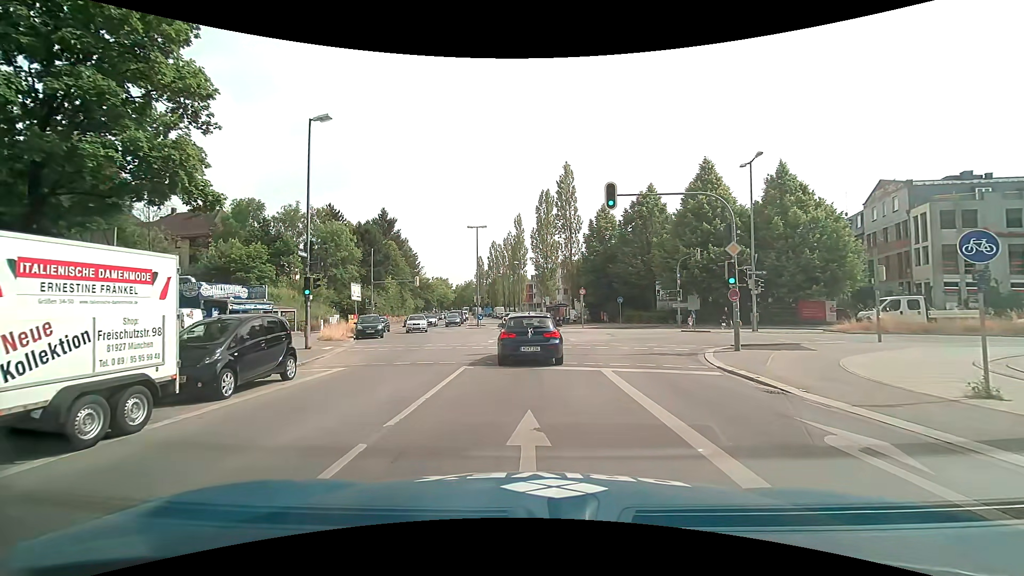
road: tertiary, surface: asphalt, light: Day
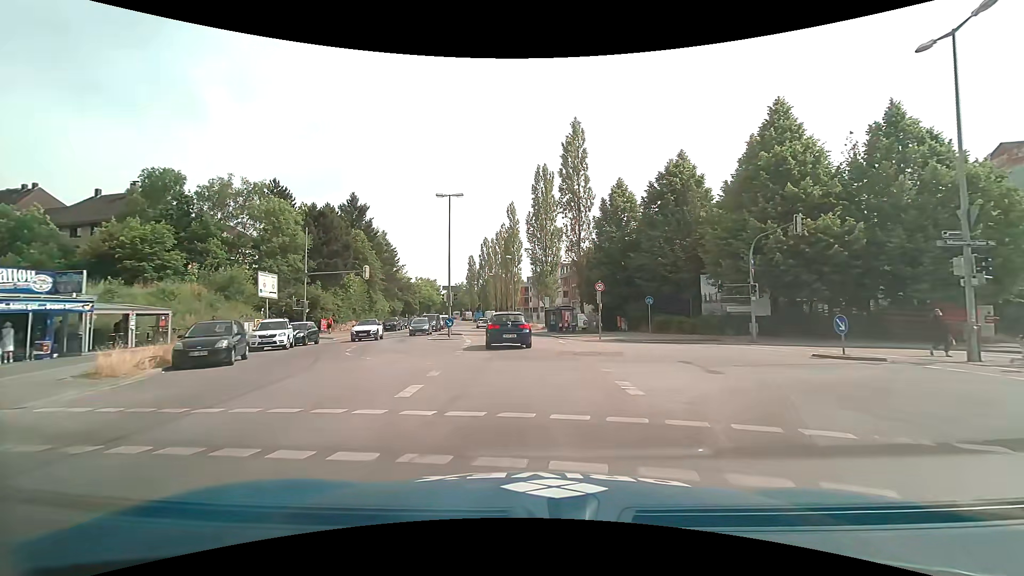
(+0.2, +15.8) m; 0°
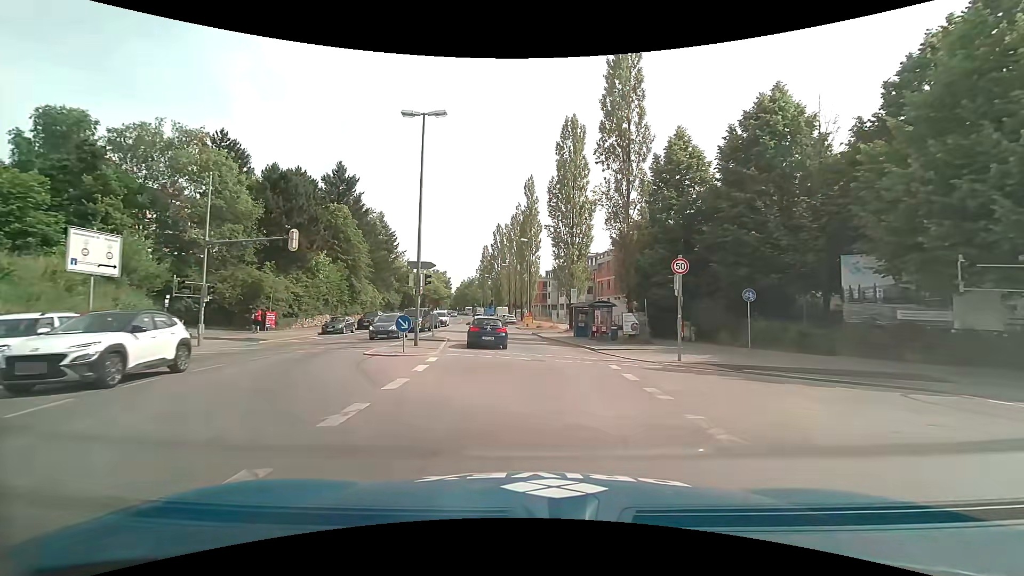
(0.0, +14.8) m; -1°
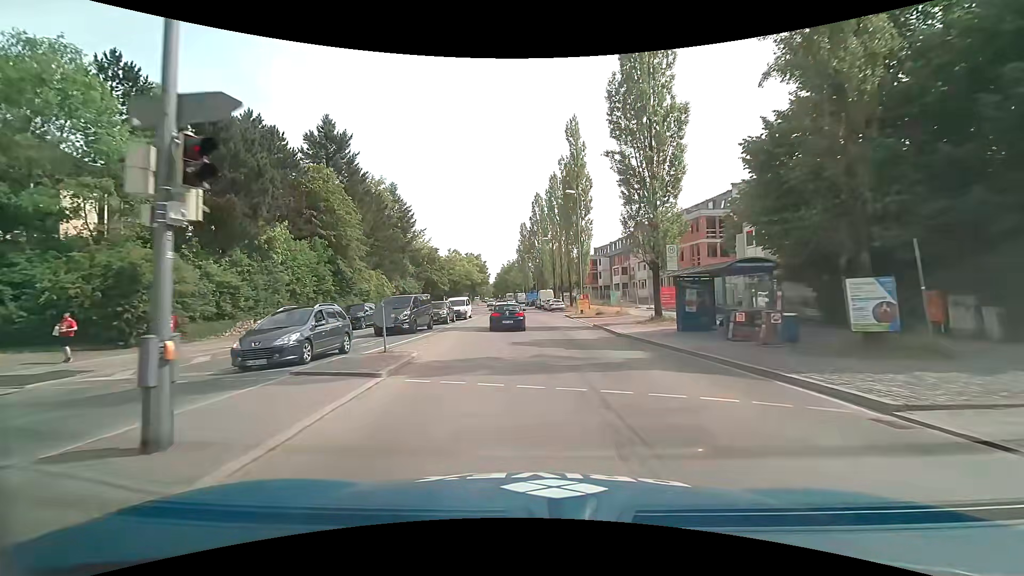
(-0.7, +17.1) m; -4°
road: secondary
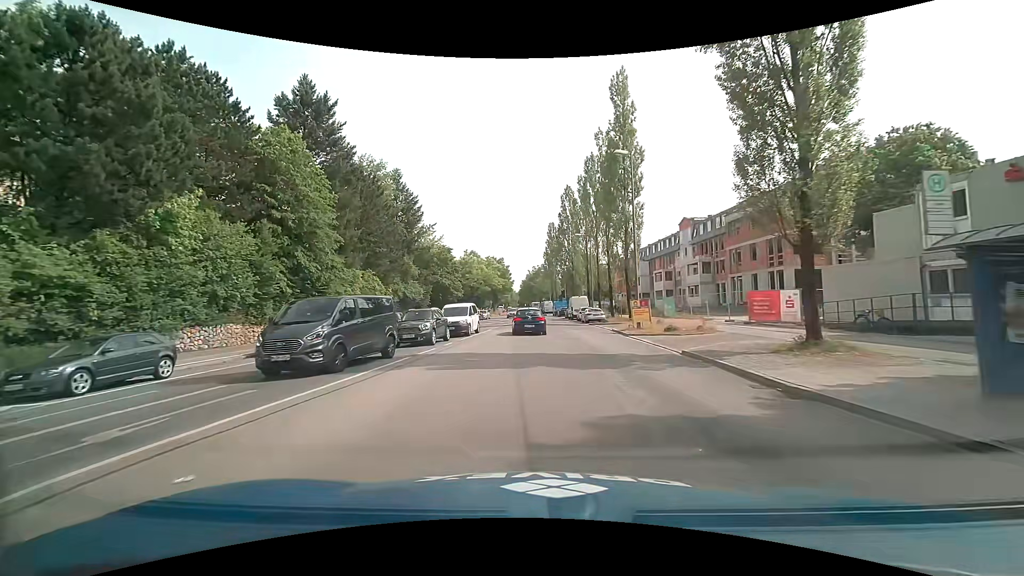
(-0.7, +12.7) m; -4°
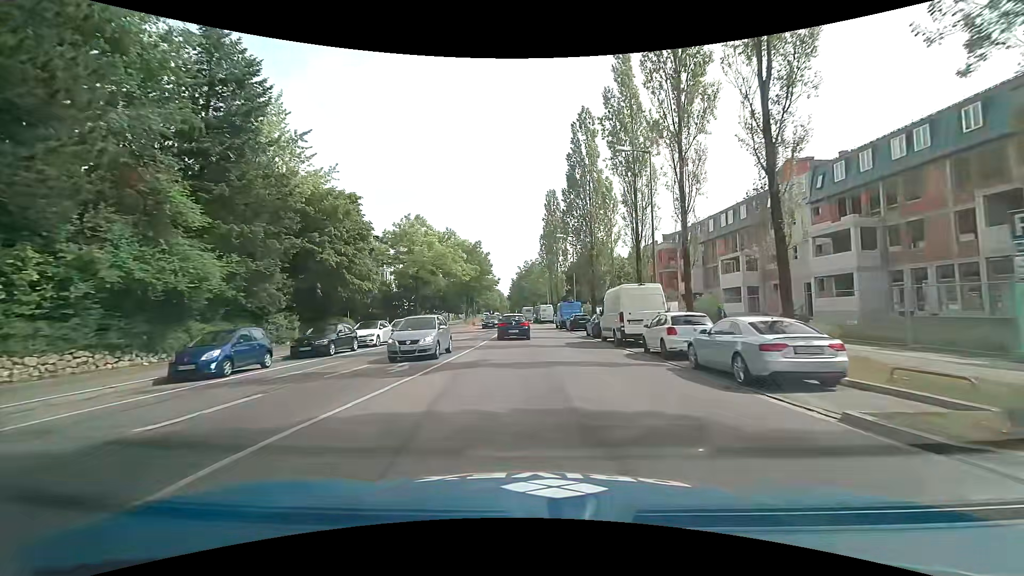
(+0.3, +35.7) m; +1°
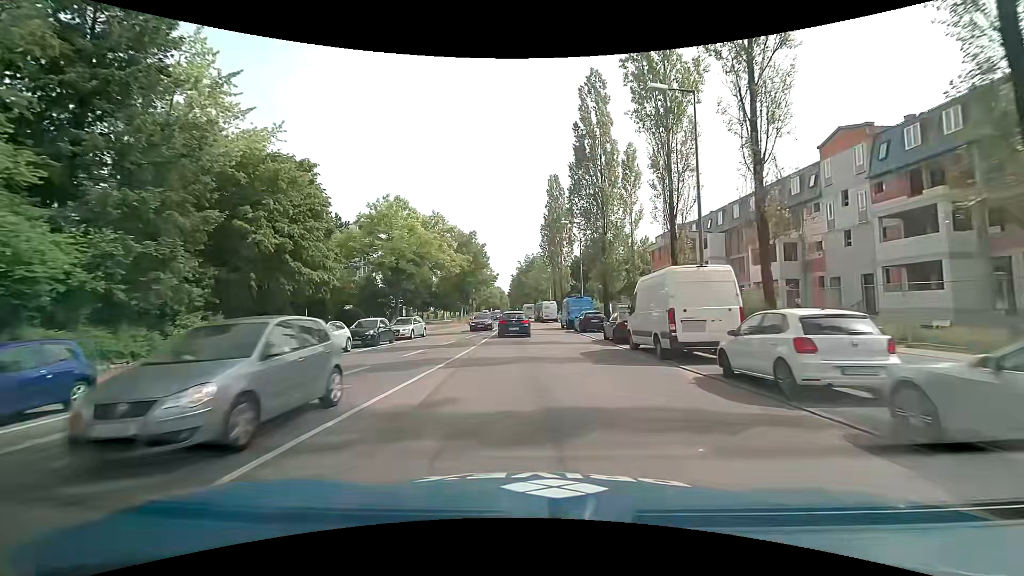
(0.0, +7.4) m; 0°
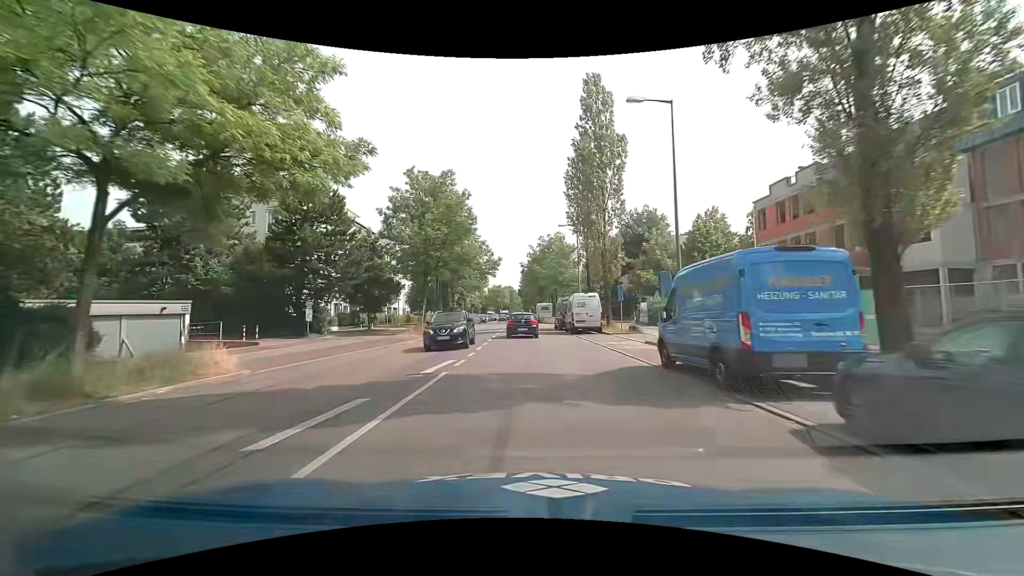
(-0.5, +30.0) m; -2°
(0, +10) (0, +20) (0, +30) (0, +40) (-1, +50) (-1, +60) (-1, +70) (-1, +80) (-2, +90) (-2, +100) m
